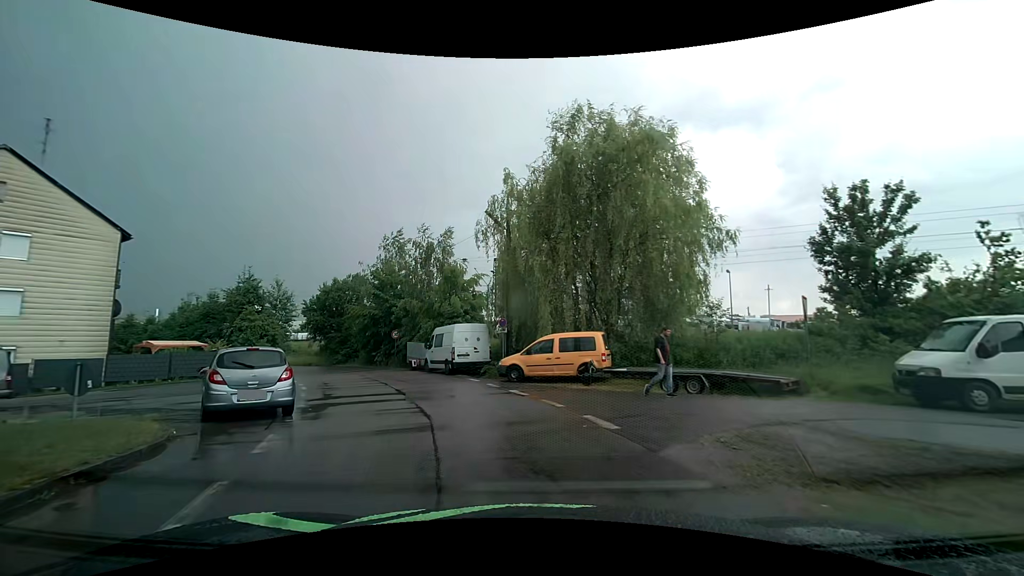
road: residential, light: Day
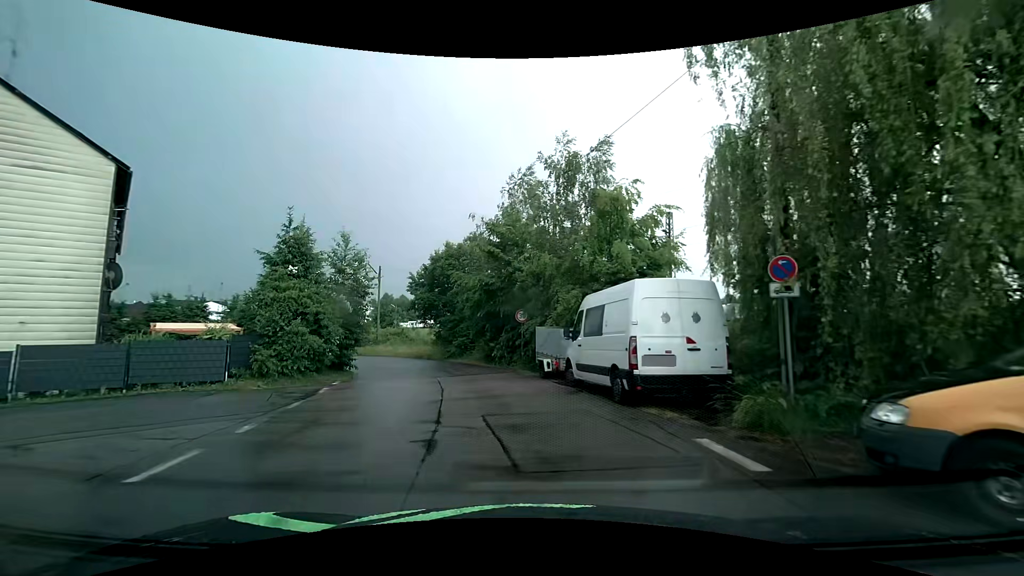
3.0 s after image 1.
(-2.3, +14.3) m; -17°
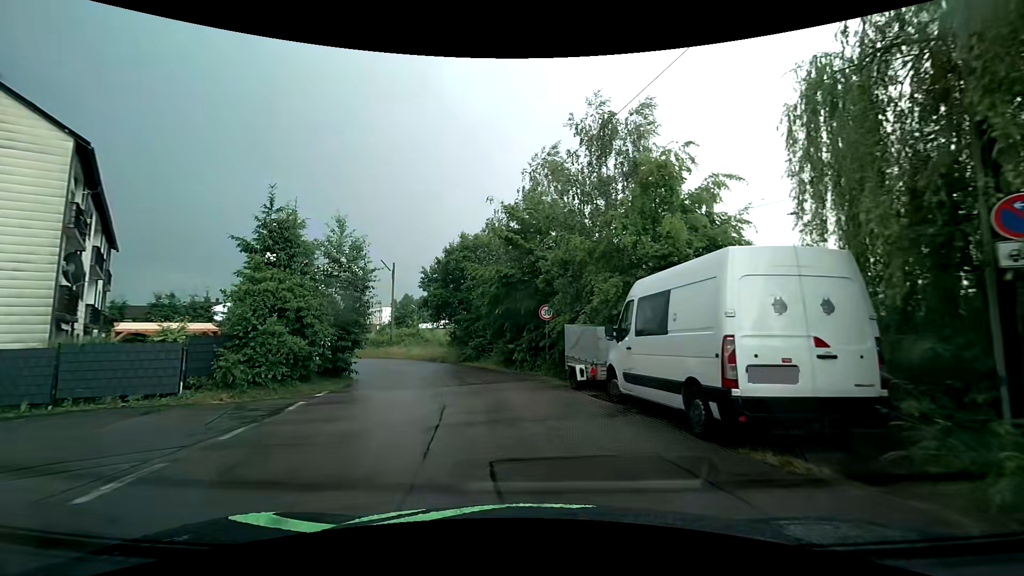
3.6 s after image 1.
(-0.1, +3.3) m; -3°
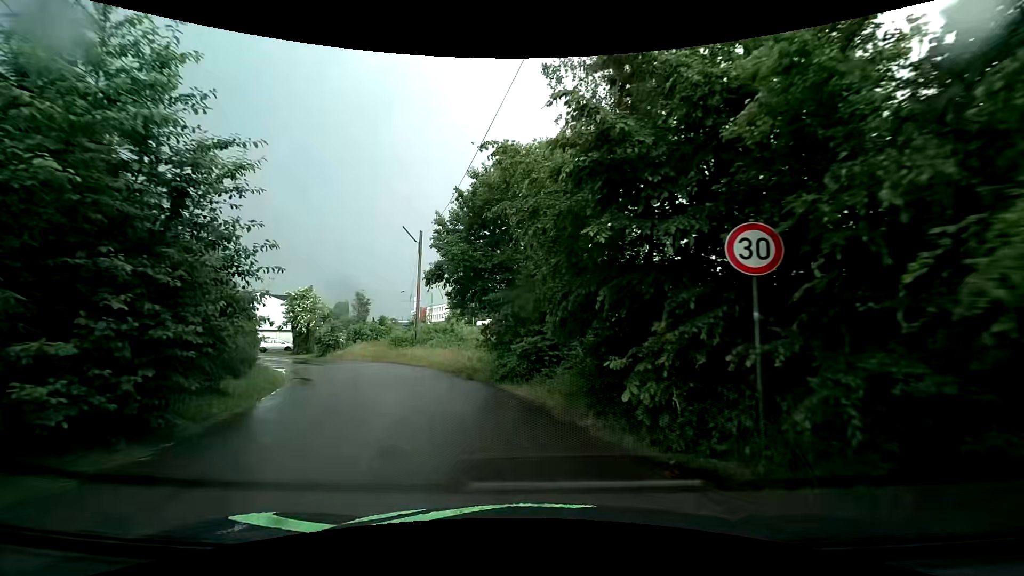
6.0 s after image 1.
(-0.8, +13.7) m; -8°
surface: asphalt
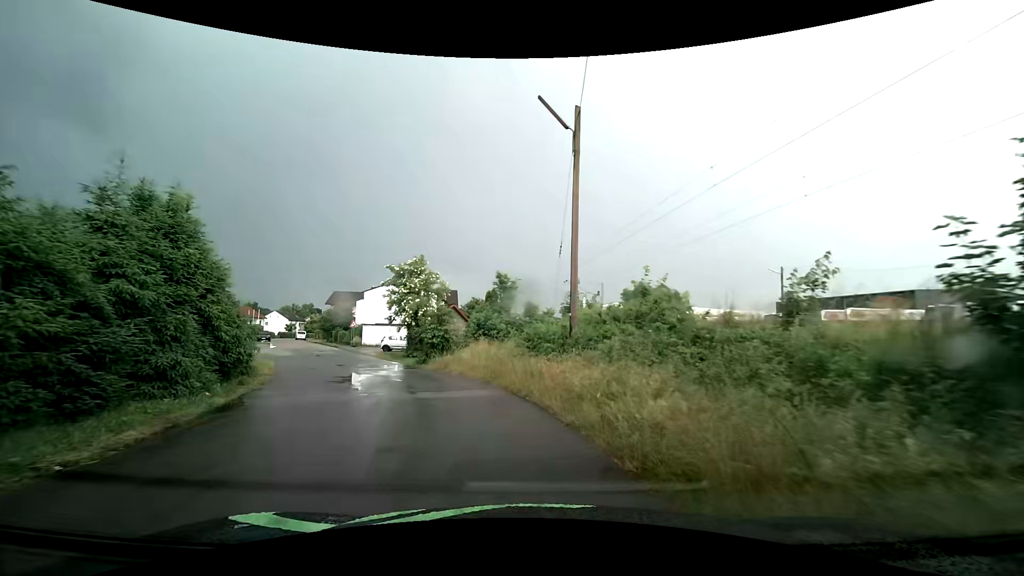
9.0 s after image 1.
(-2.8, +17.9) m; -20°
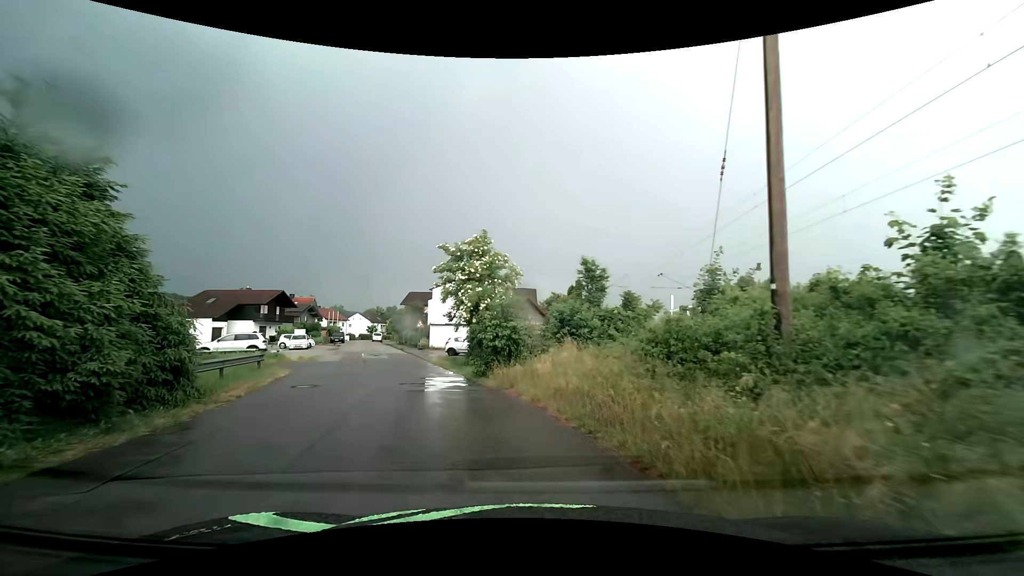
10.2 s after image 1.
(-0.3, +7.8) m; -7°
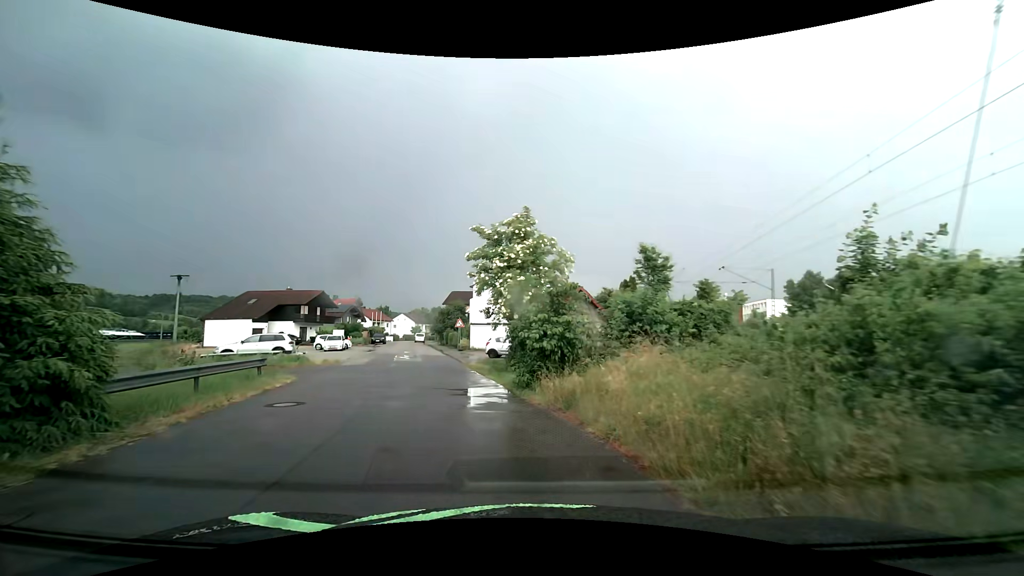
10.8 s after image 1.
(-0.2, +4.0) m; -6°
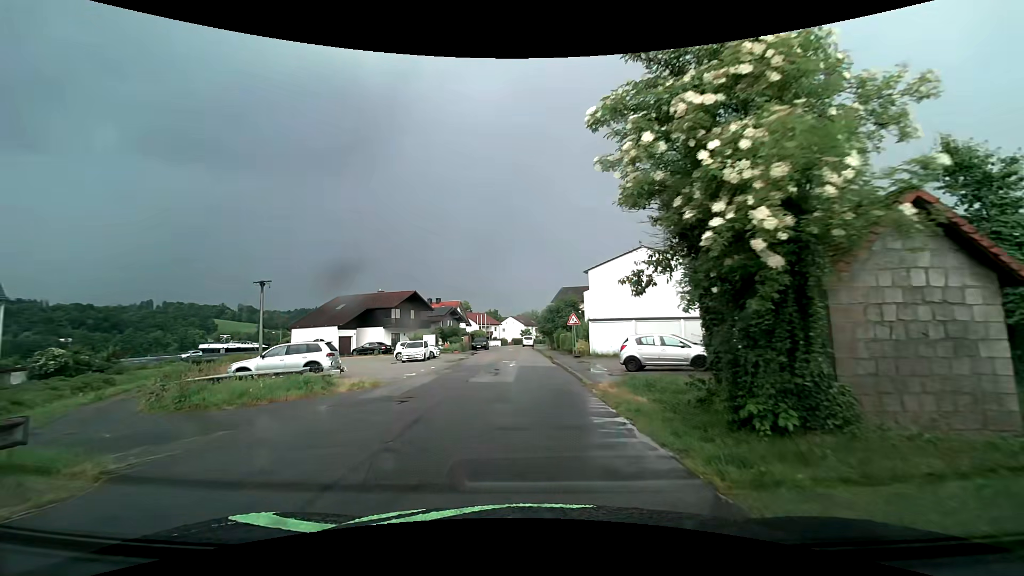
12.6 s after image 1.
(-1.4, +12.3) m; -12°
(0, +10) (-1, +20) (-1, +30) (-1, +40) (-1, +50) (-2, +60) (-3, +70) (-4, +80) (-5, +90) (-3, +100) m
